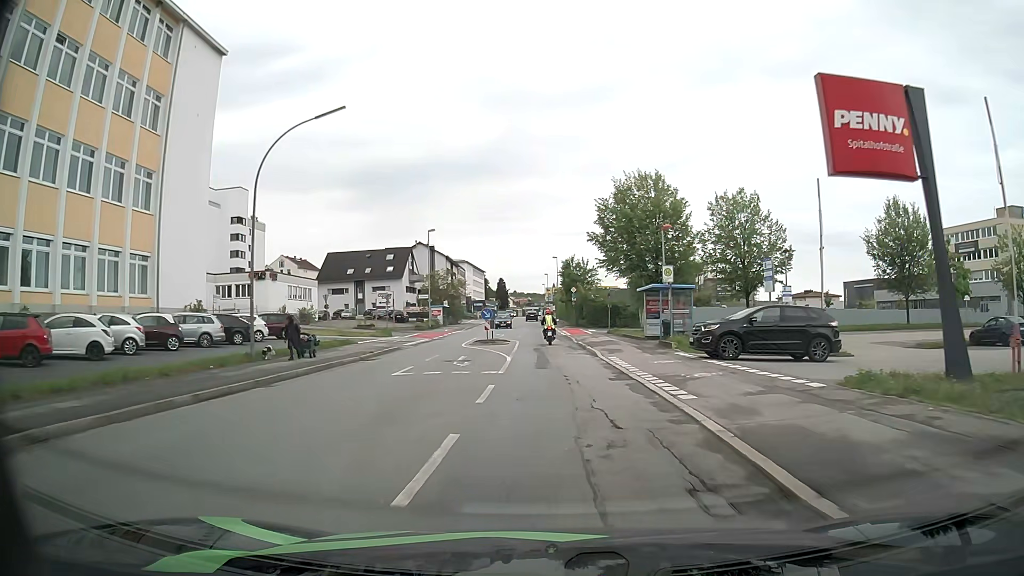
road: tertiary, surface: asphalt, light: Day
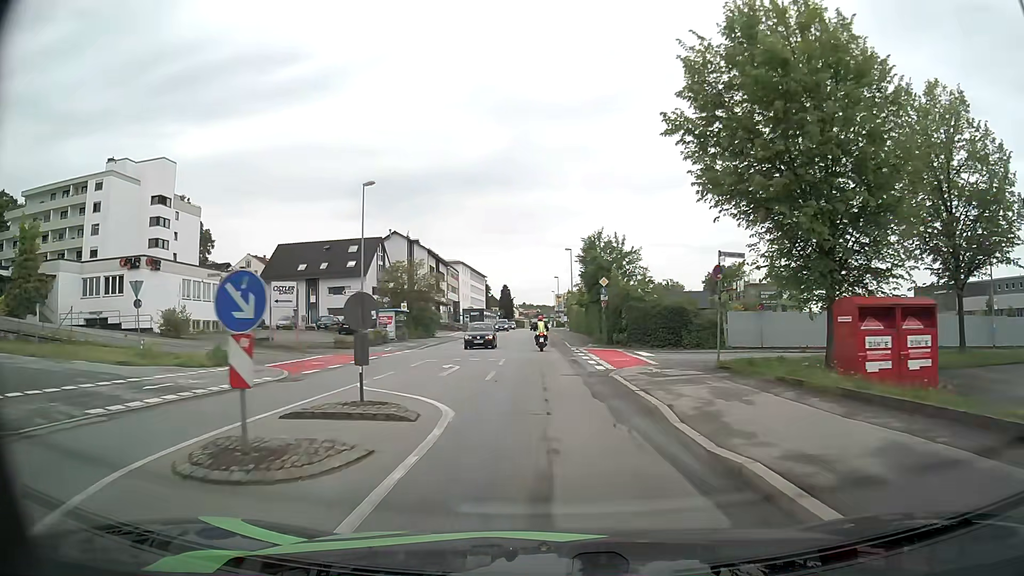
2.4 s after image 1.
(0.0, +28.4) m; 0°
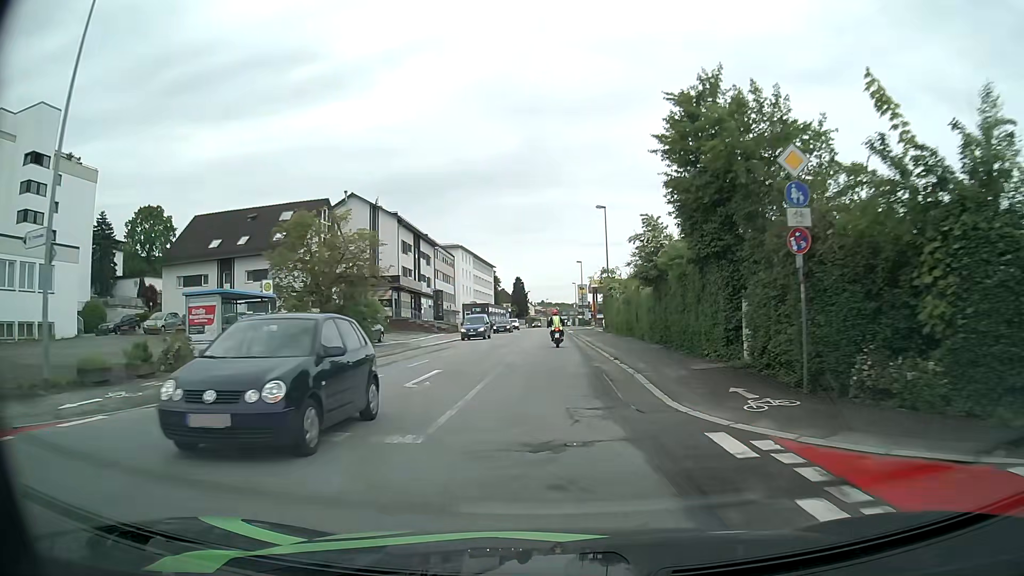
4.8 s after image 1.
(-0.4, +29.9) m; -2°
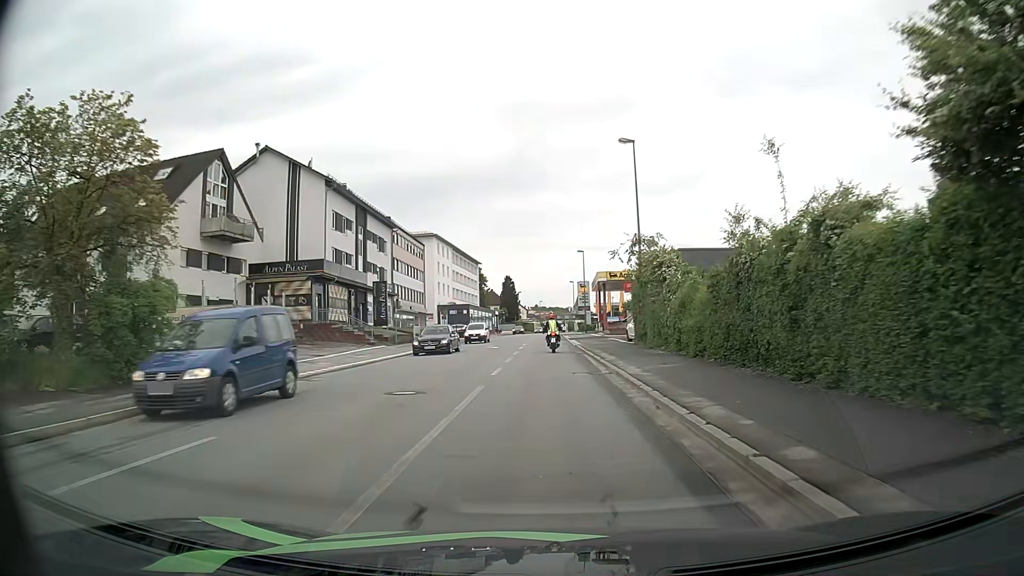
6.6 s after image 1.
(-0.1, +21.8) m; 0°
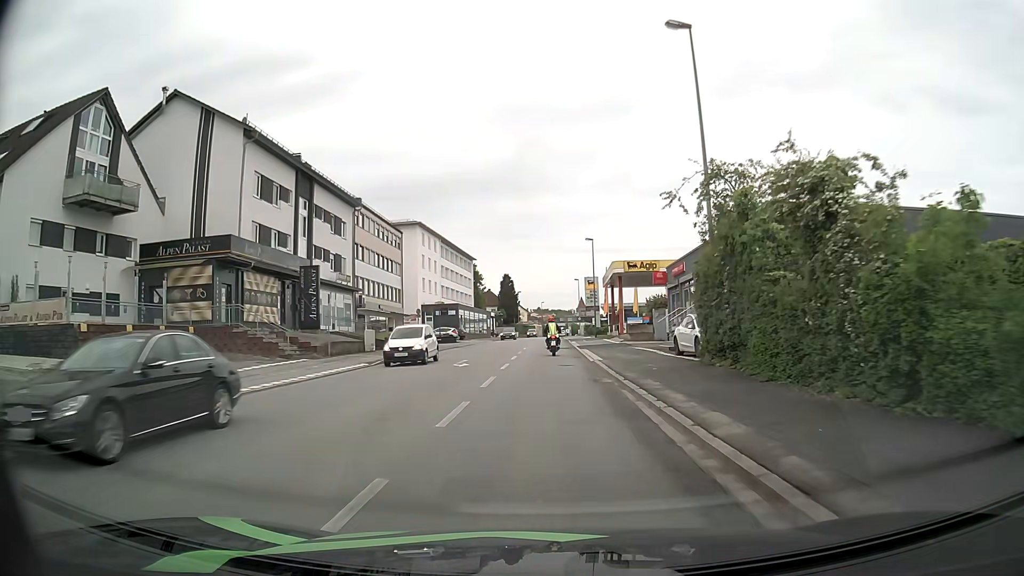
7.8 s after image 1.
(0.0, +14.4) m; 0°
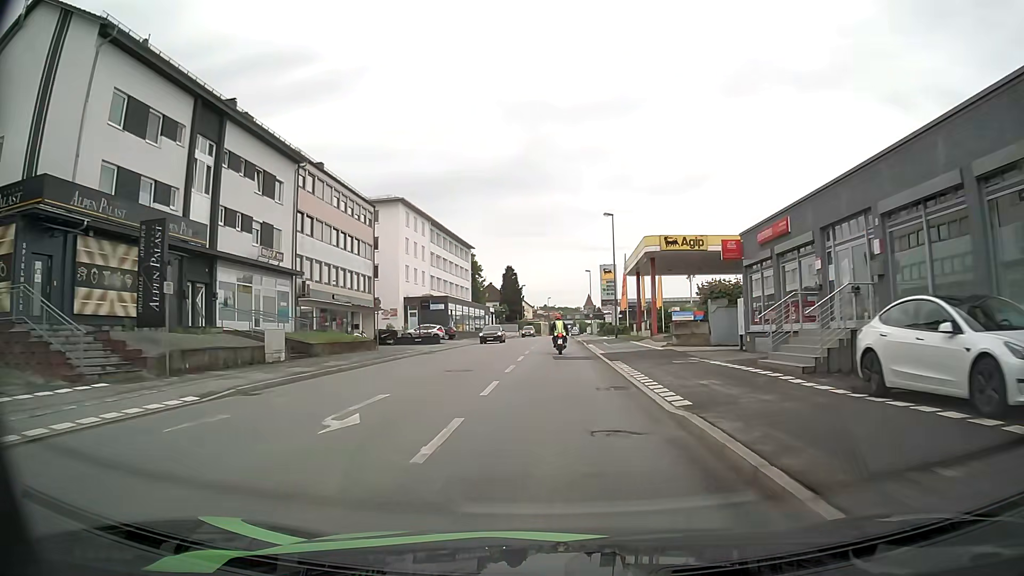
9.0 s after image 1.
(-0.2, +14.6) m; -1°
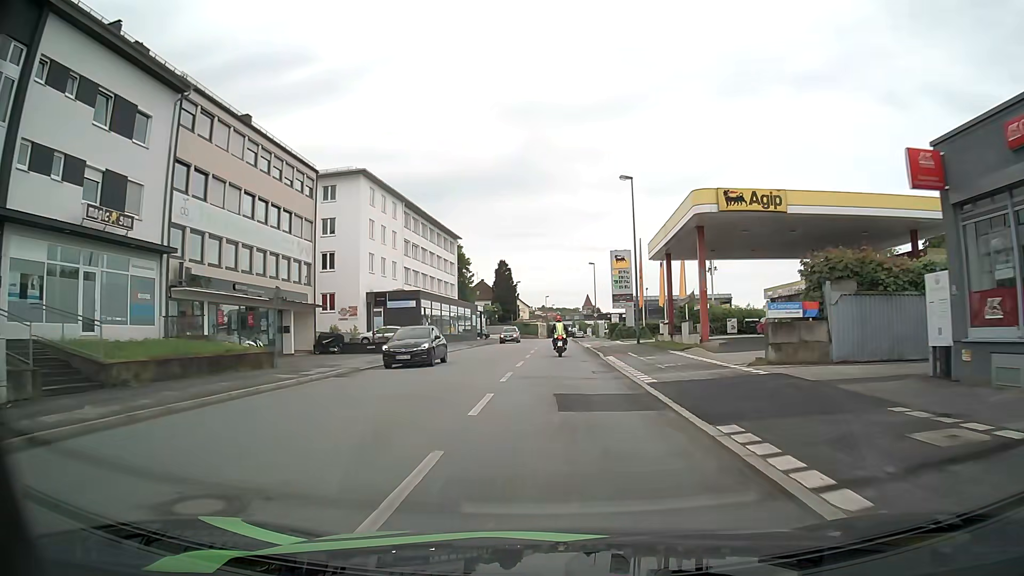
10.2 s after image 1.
(+0.1, +14.5) m; 0°
(0, +10) (0, +20) (0, +30) (0, +40) (+1, +50) (+1, +60) (+1, +70) (+1, +80) (+2, +90) (+2, +100) m
